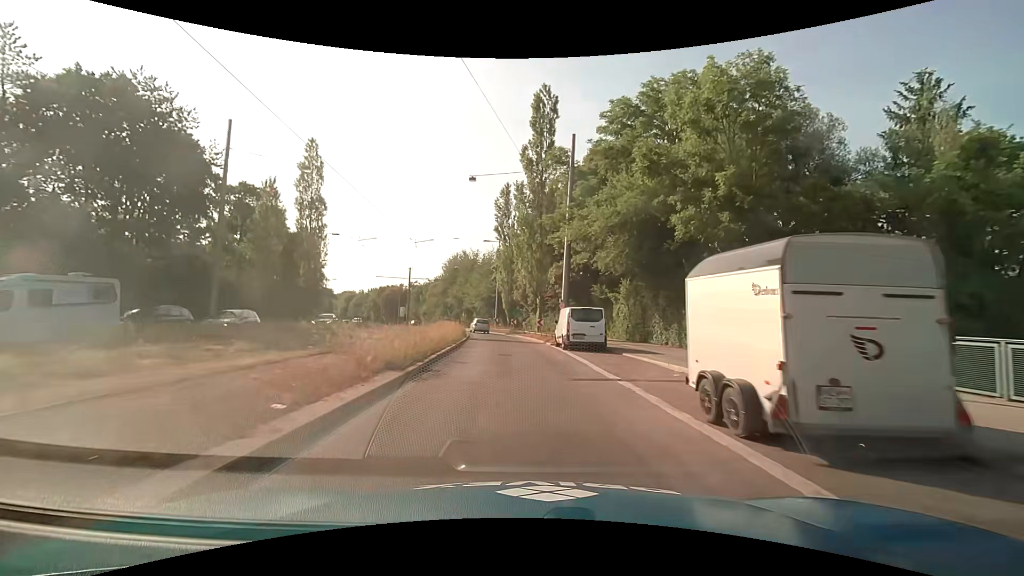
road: secondary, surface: asphalt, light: Day
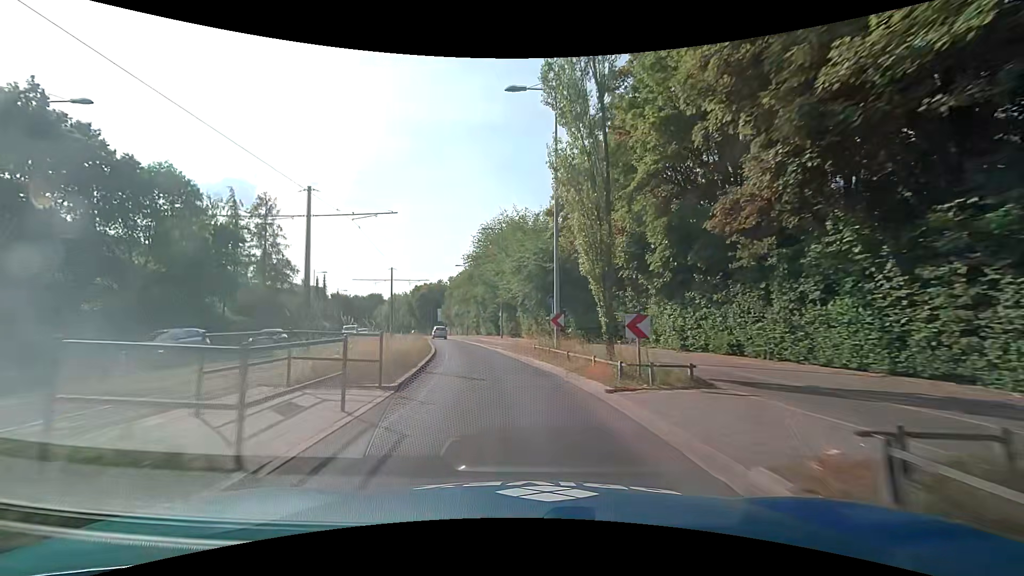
(-1.9, +38.6) m; -7°
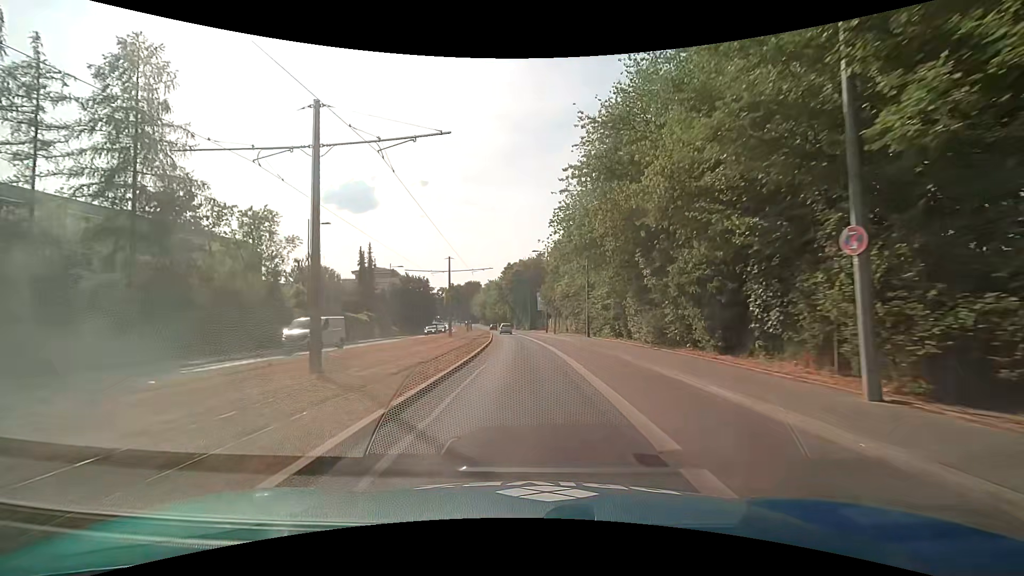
(-5.5, +38.4) m; -13°
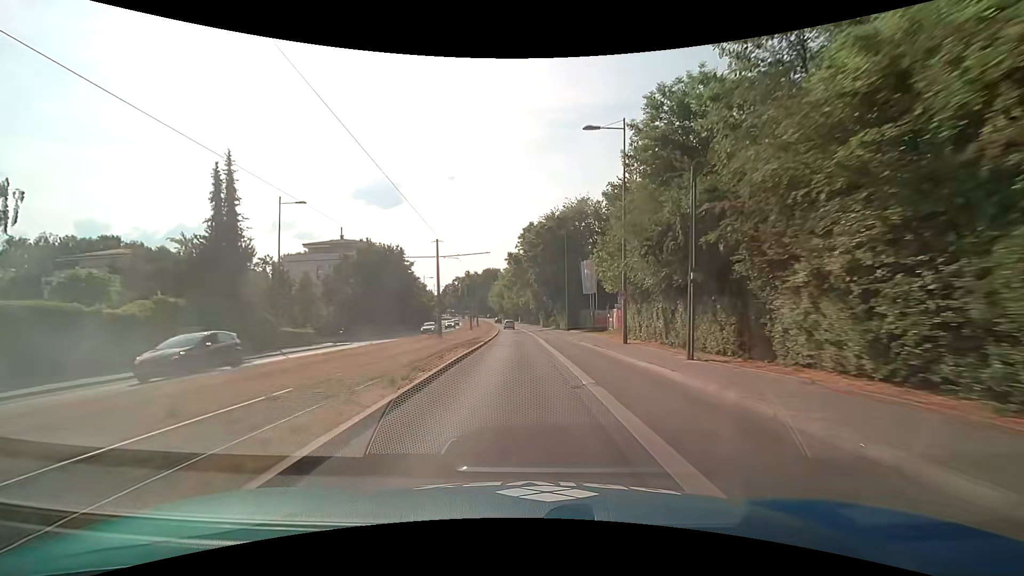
(-0.7, +39.0) m; -3°
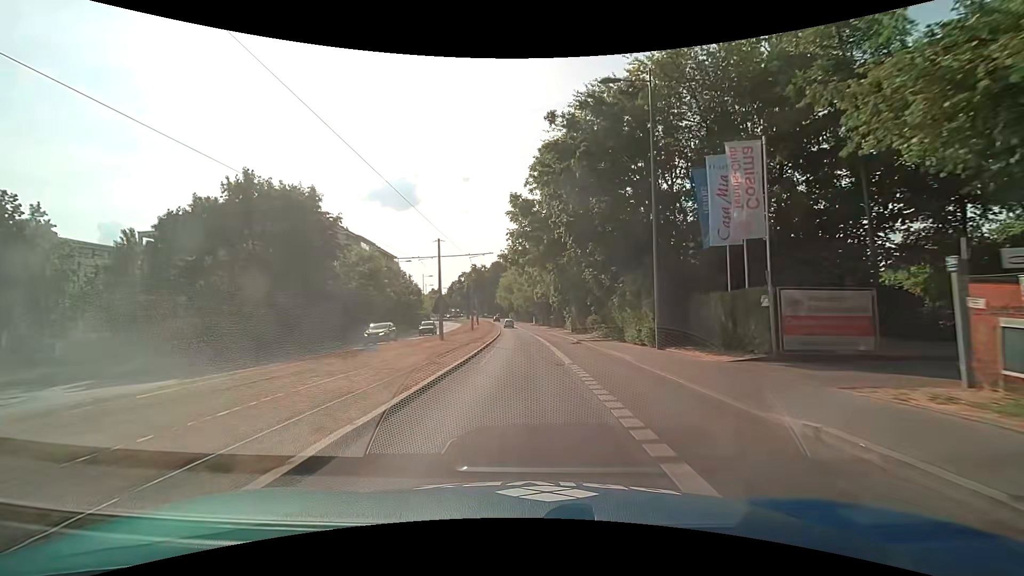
(-0.4, +30.4) m; -2°
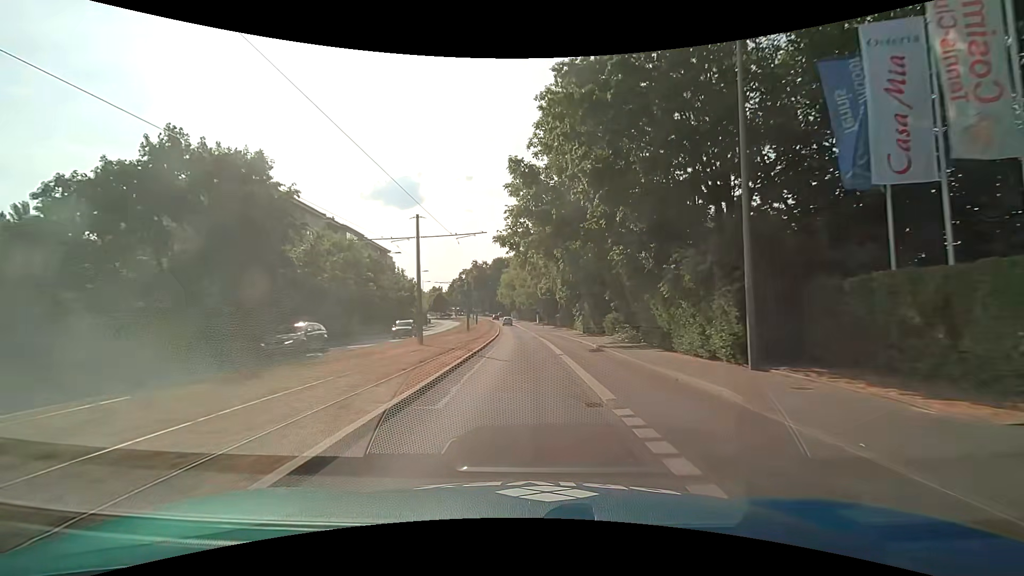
(0.0, +7.6) m; -1°
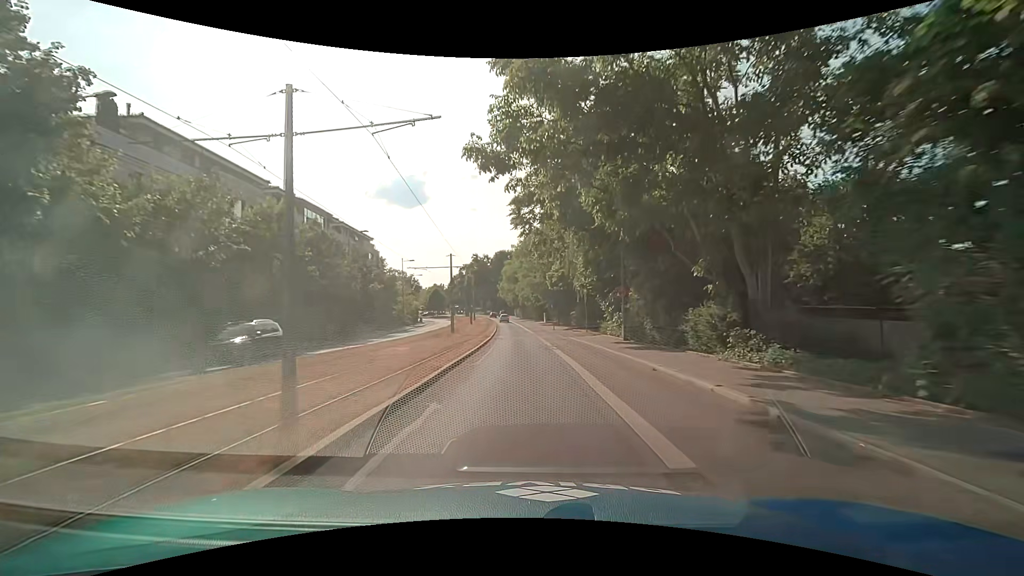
(0.0, +15.1) m; 0°
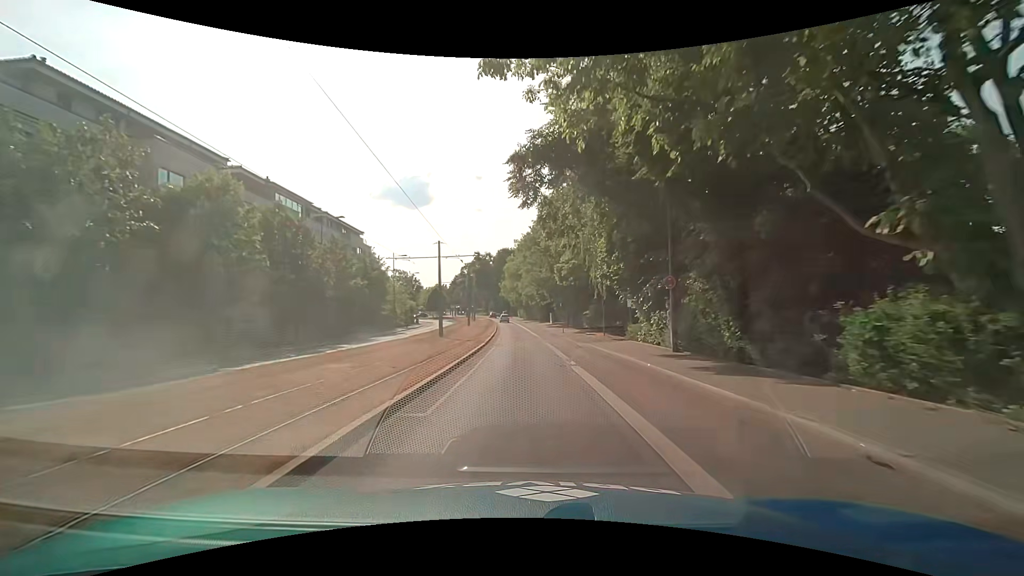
(0.0, +7.5) m; 0°
(0, +10) (0, +20) (-1, +30) (-1, +40) (-1, +50) (-2, +60) (-3, +70) (-4, +80) (-4, +90) (-5, +100) m
